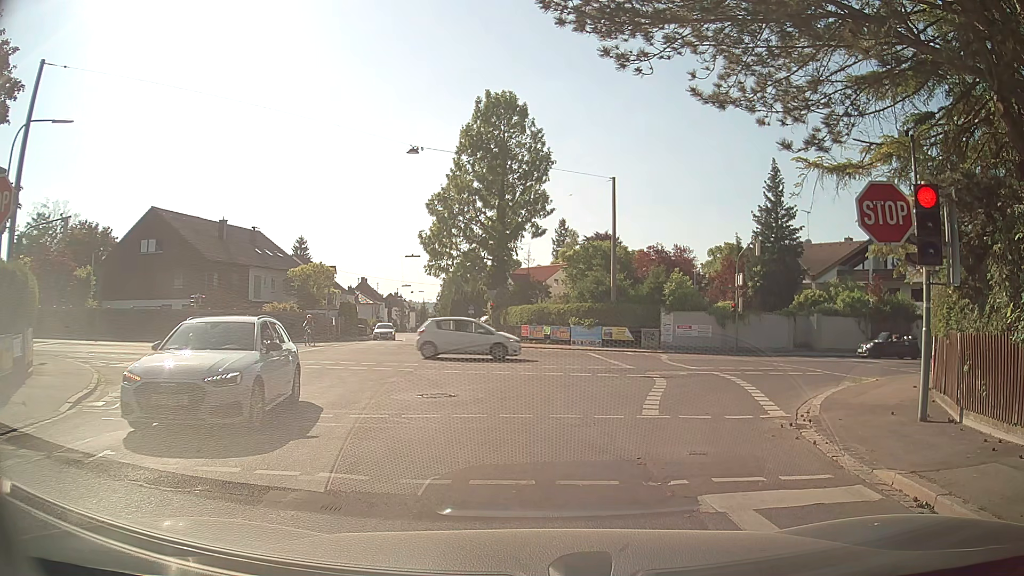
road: secondary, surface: asphalt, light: Day
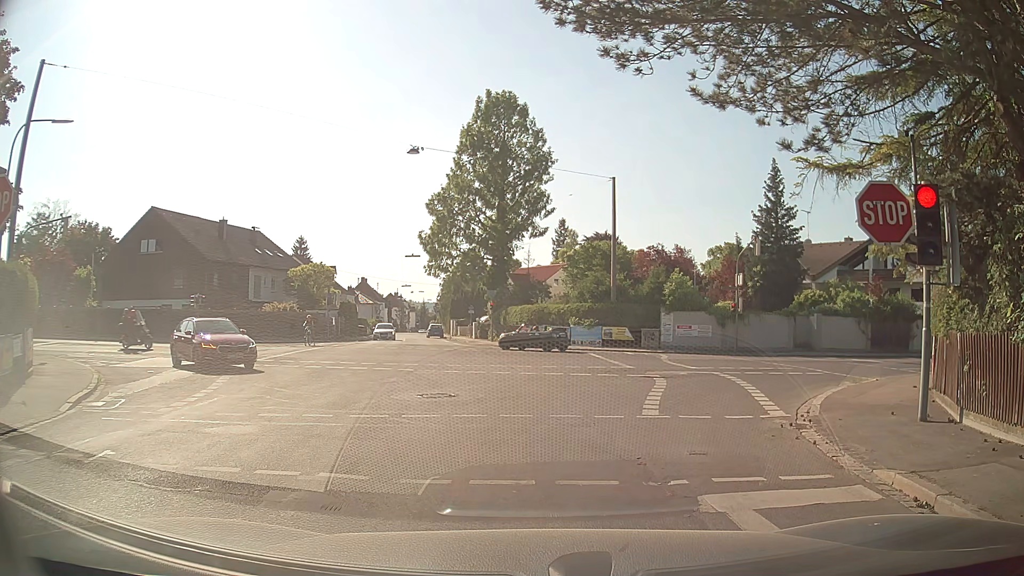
(0.0, 0.0) m; 0°
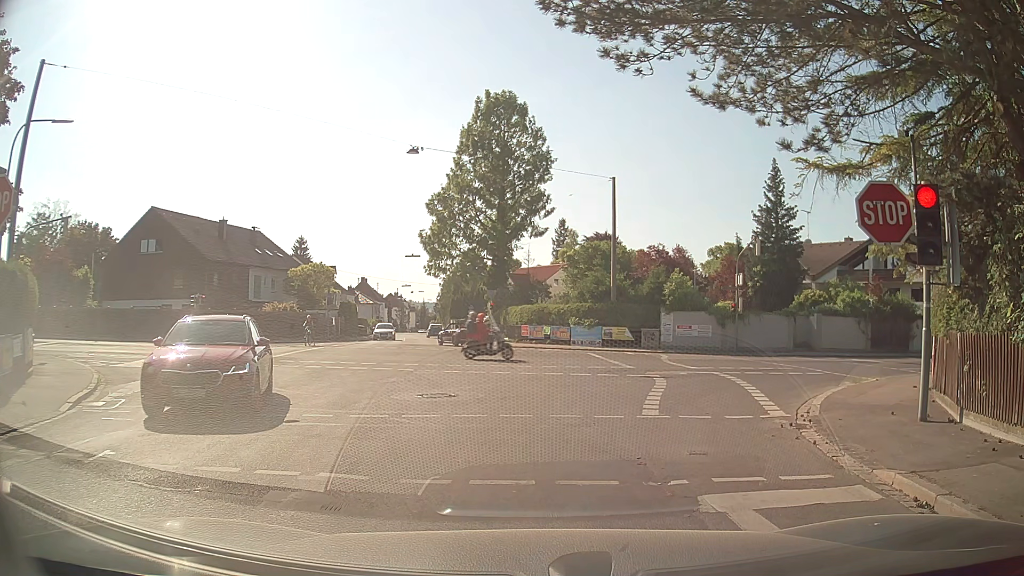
(0.0, 0.0) m; 0°
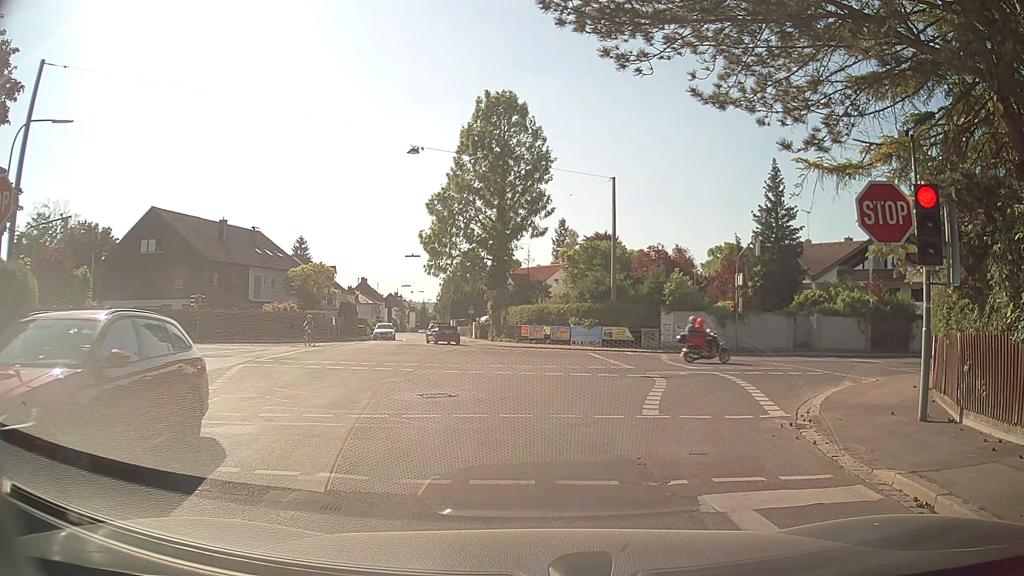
(0.0, 0.0) m; 0°
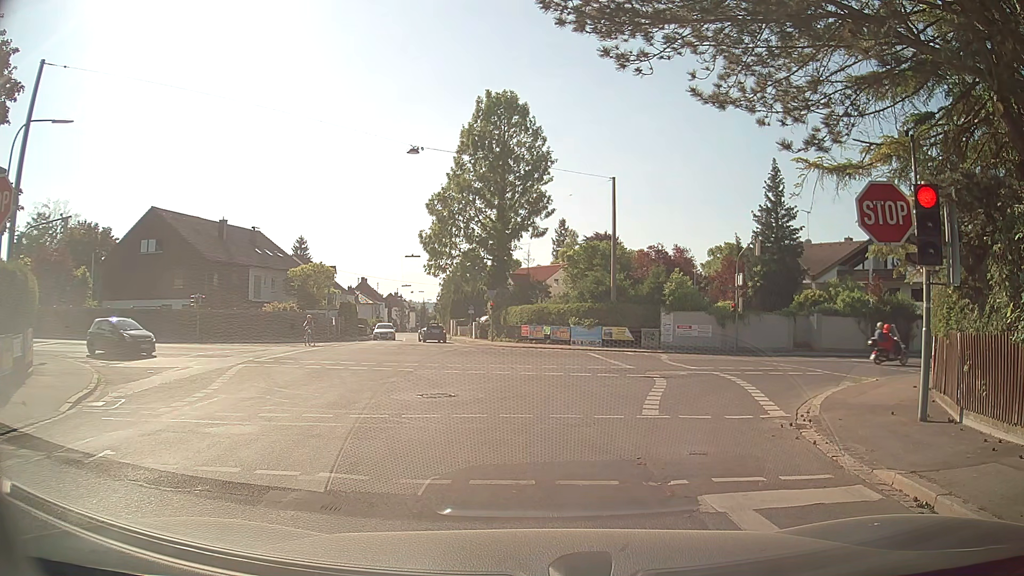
(0.0, 0.0) m; 0°
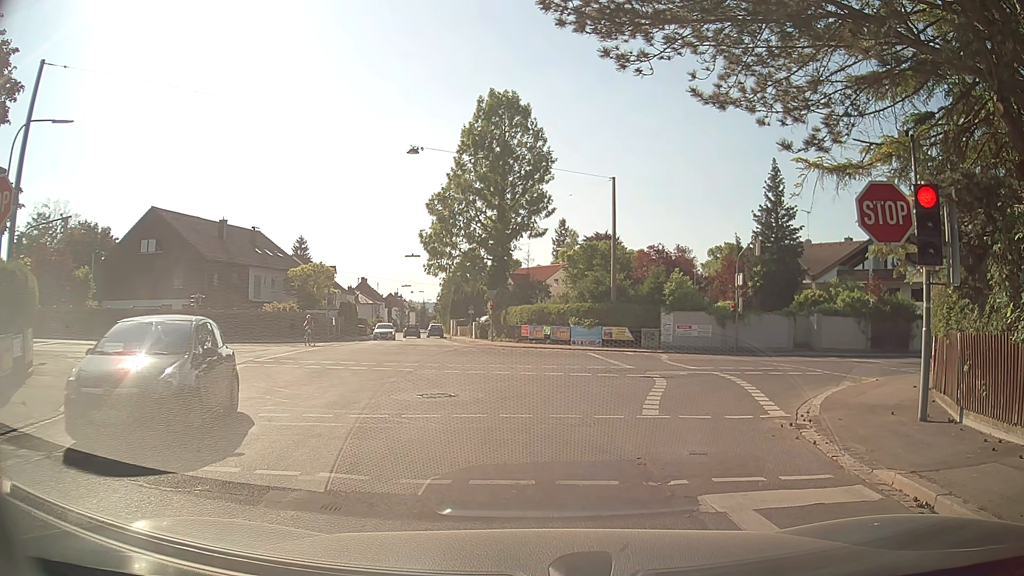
(0.0, 0.0) m; 0°
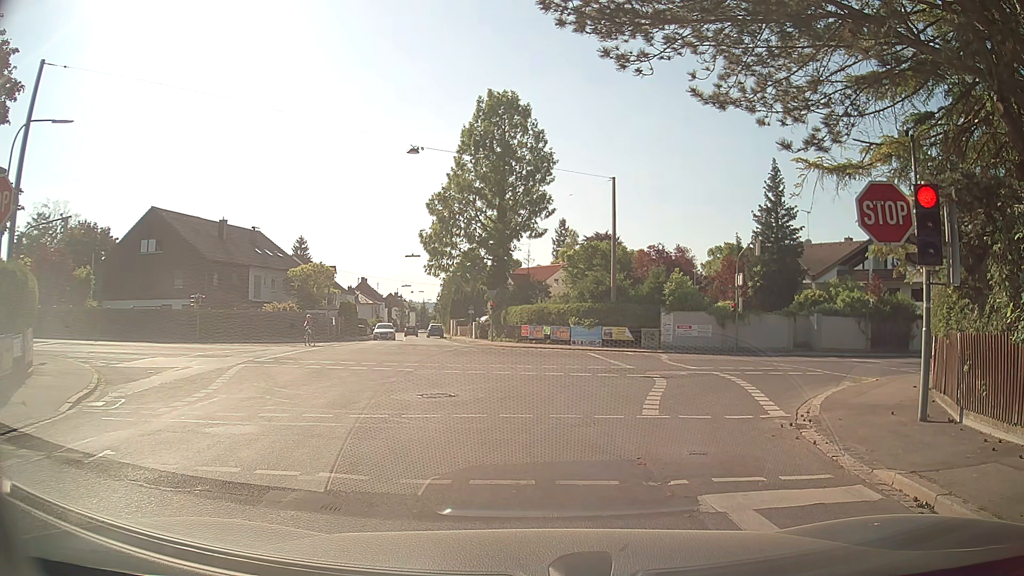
(0.0, 0.0) m; 0°
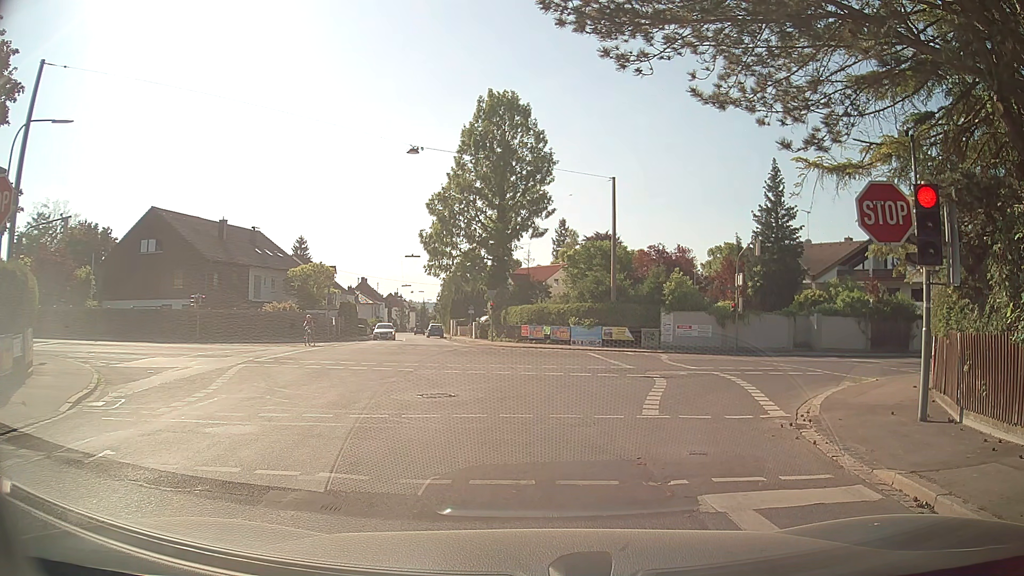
(0.0, 0.0) m; 0°
(-1, +10) (+2, +19) (+9, +26) (+18, +31) (+28, +33) (+38, +35) (+48, +36) (+57, +38) (+67, +40) (+77, +42) m
